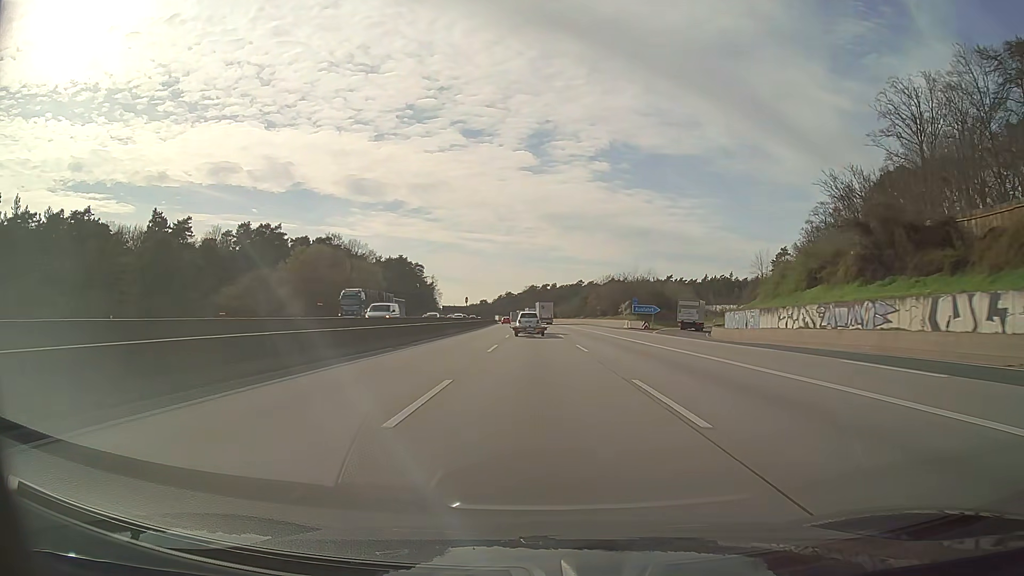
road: motorway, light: Day
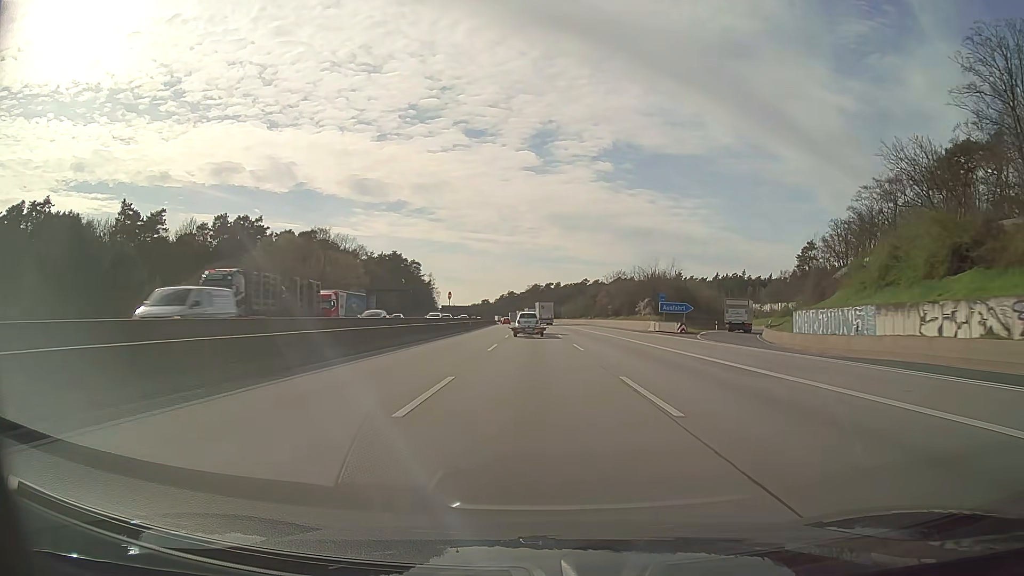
(-0.1, +17.0) m; 0°
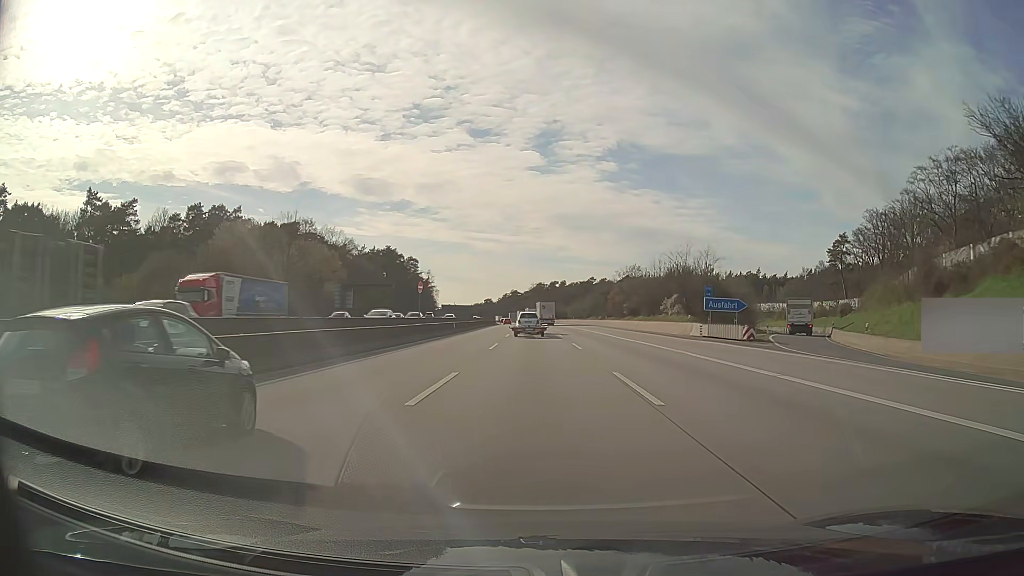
(-0.1, +17.0) m; 0°
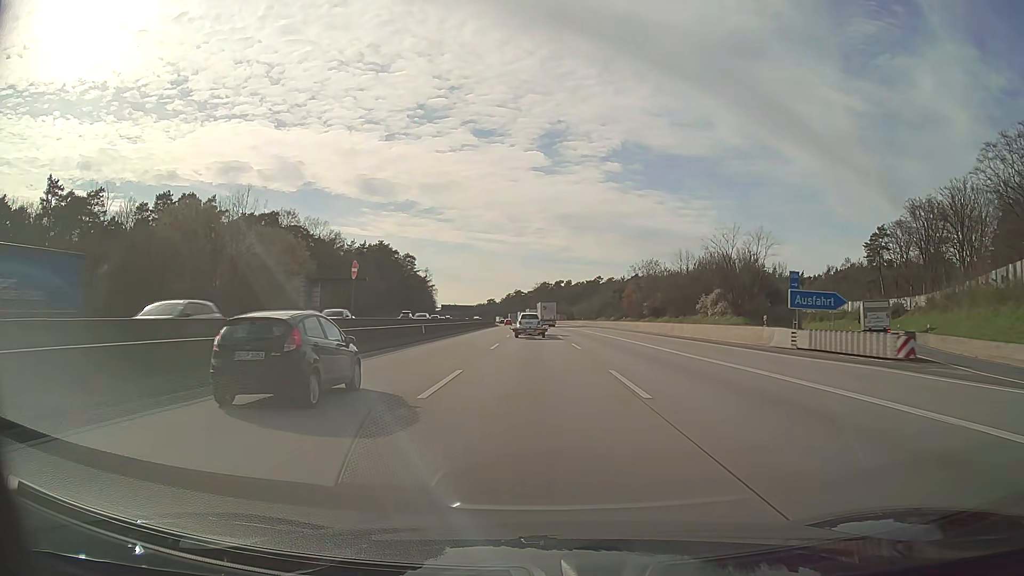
(-0.1, +17.0) m; 0°
